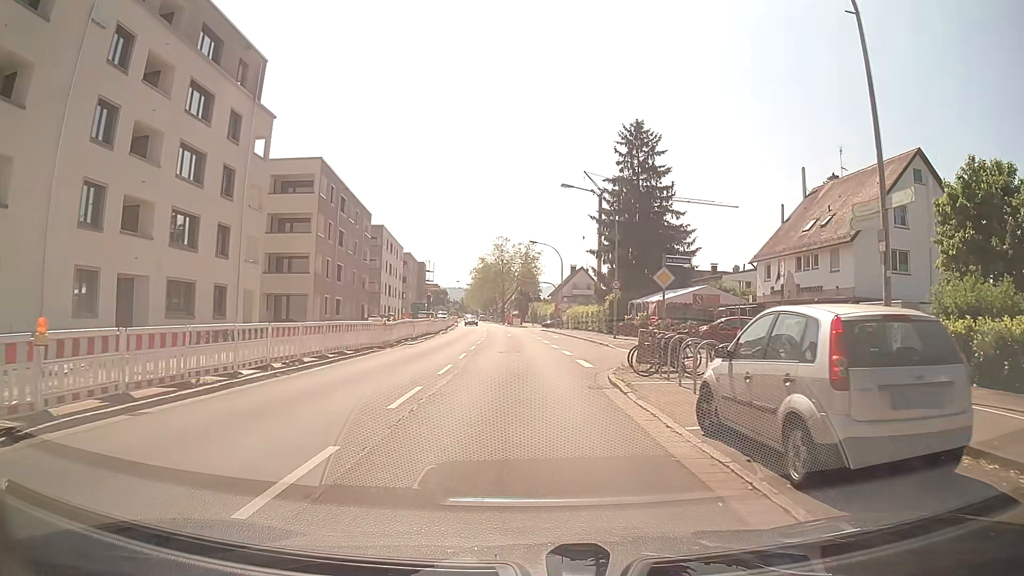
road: secondary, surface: asphalt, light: Day
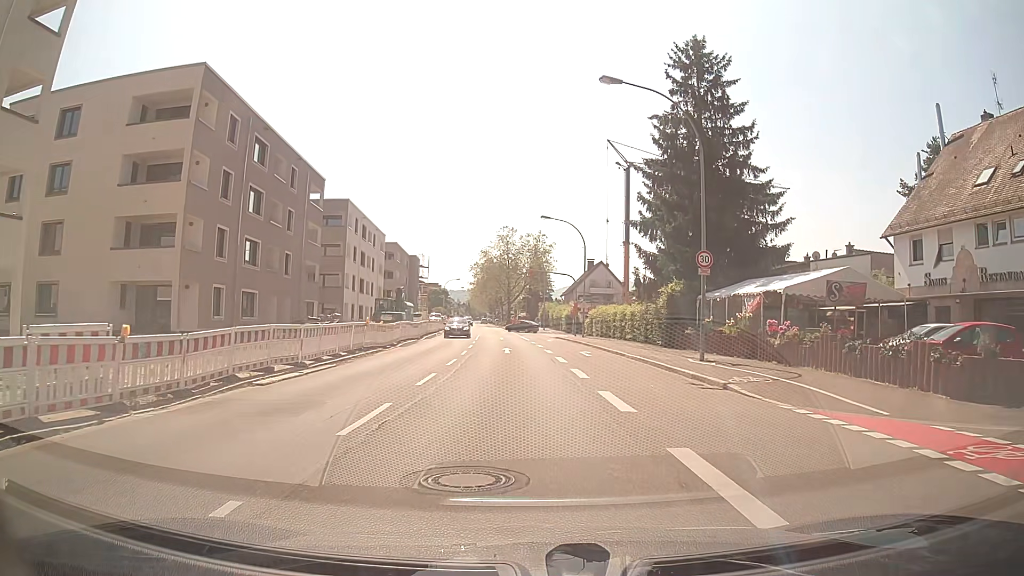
(-0.2, +20.2) m; -1°
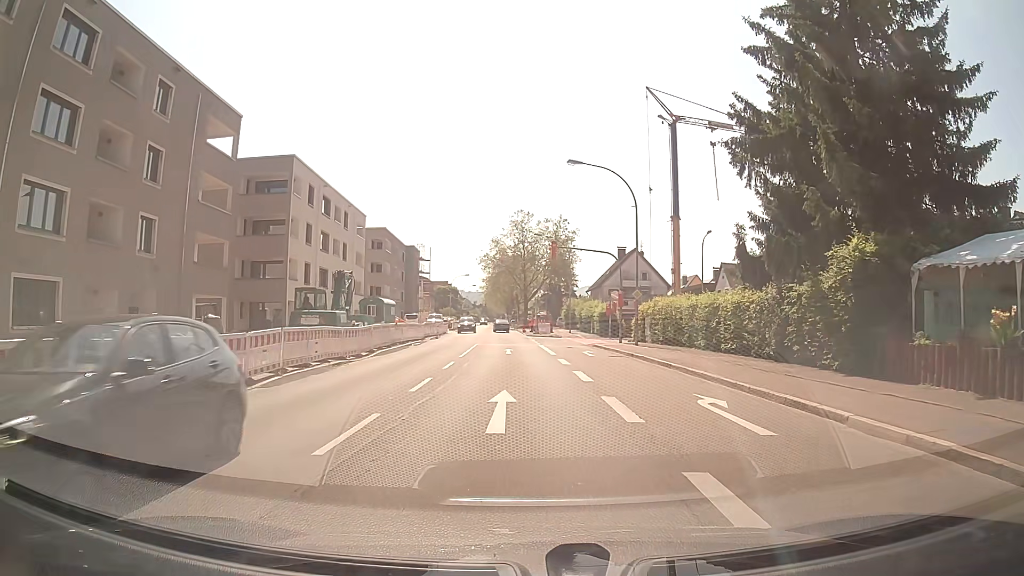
(-0.2, +19.3) m; -1°
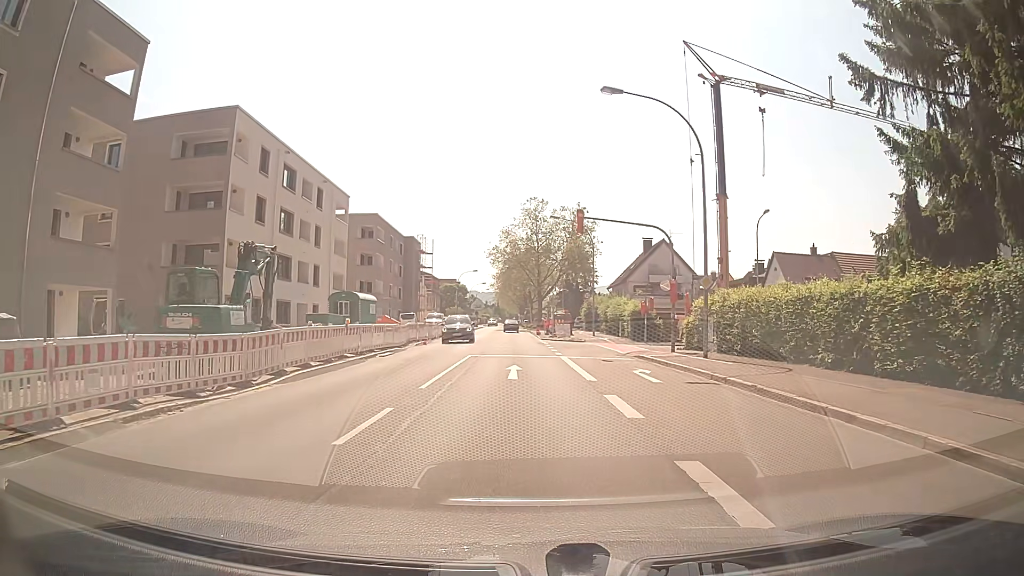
(-0.1, +11.6) m; -1°
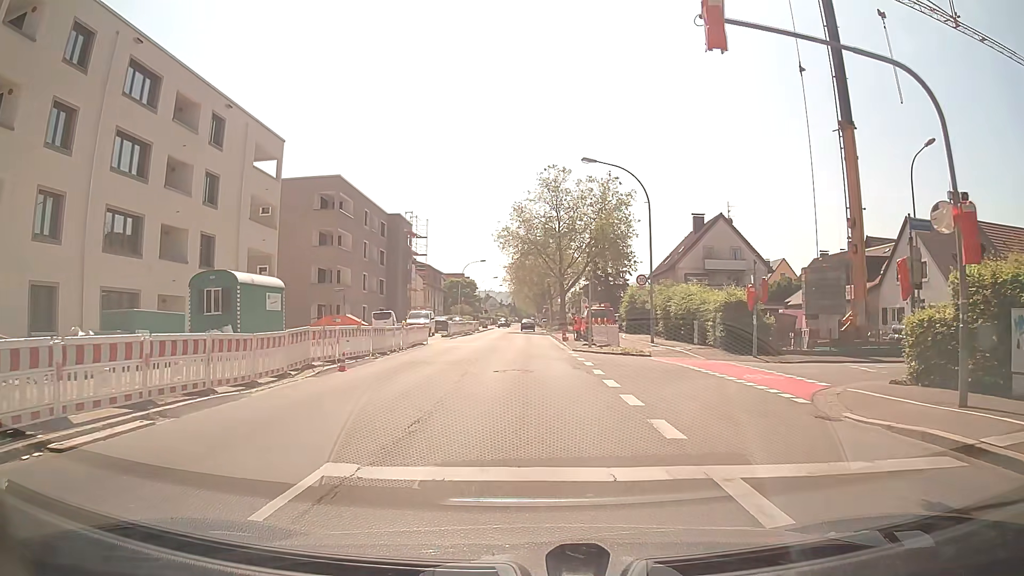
(-0.2, +19.9) m; -2°
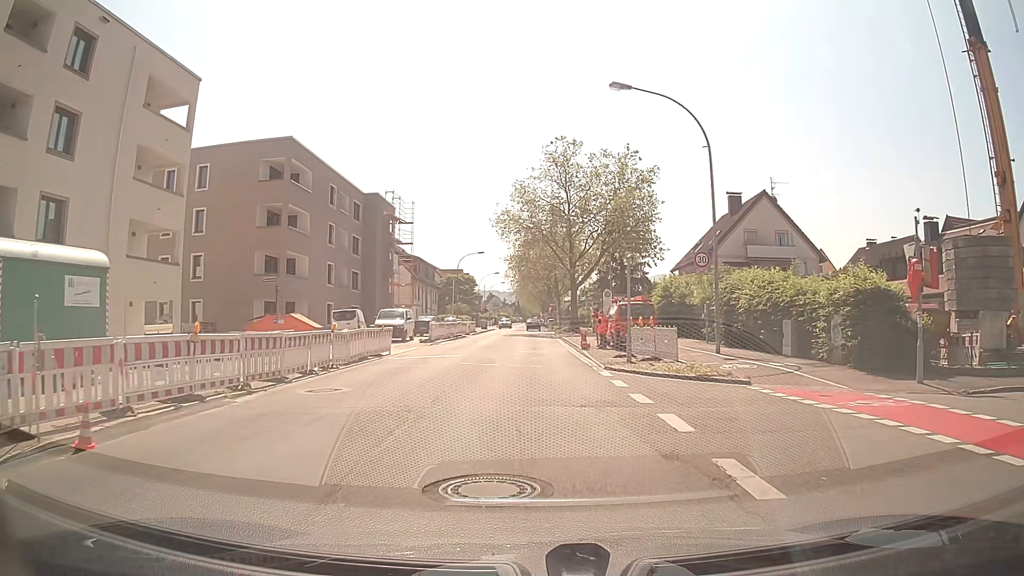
(0.0, +11.9) m; 0°
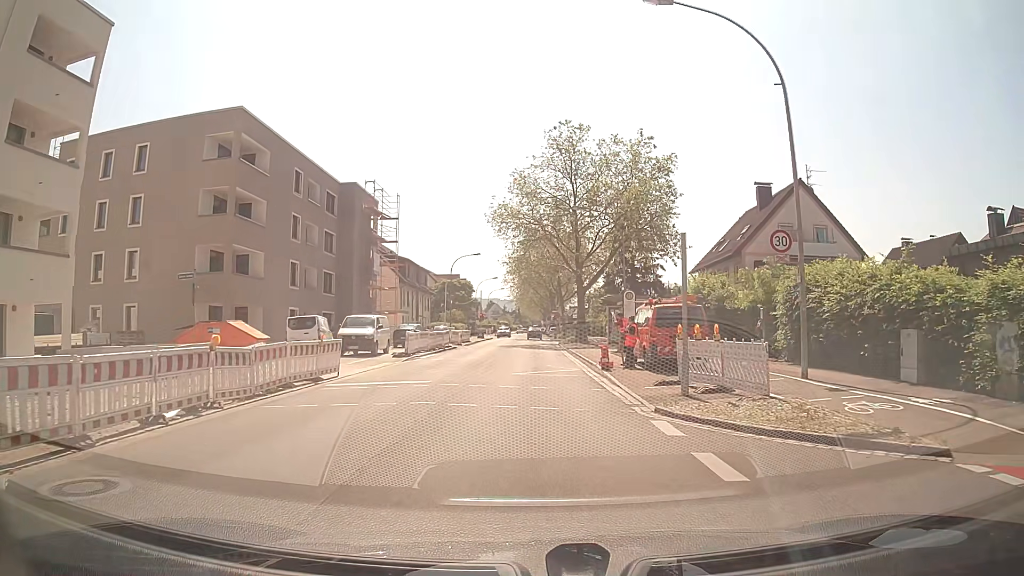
(0.0, +7.8) m; 0°
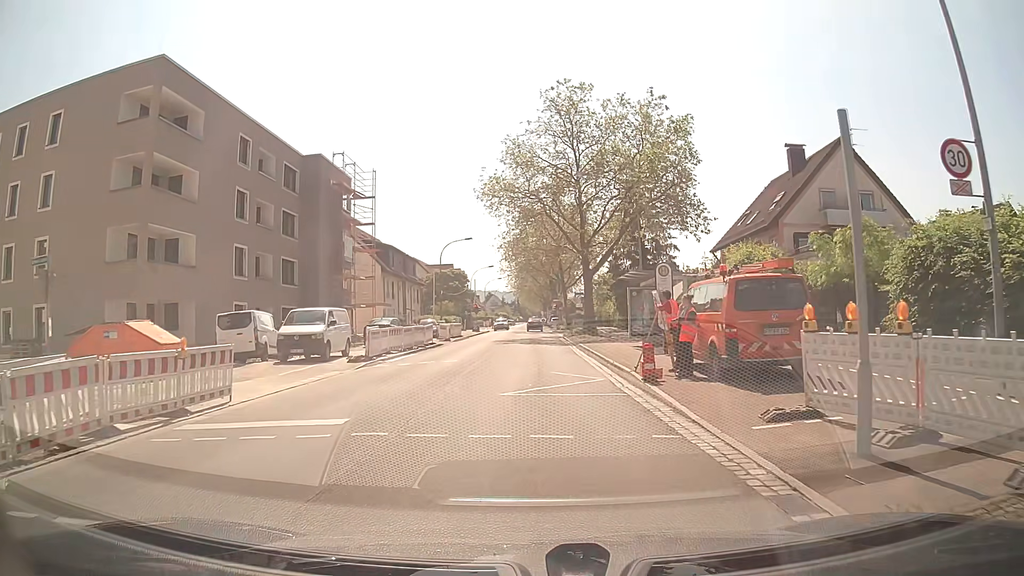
(0.0, +7.8) m; 0°
(0, +10) (0, +20) (0, +30) (0, +40) (0, +50) (-1, +60) (-1, +70) (-1, +80) (-1, +90) (-6, +98) m
